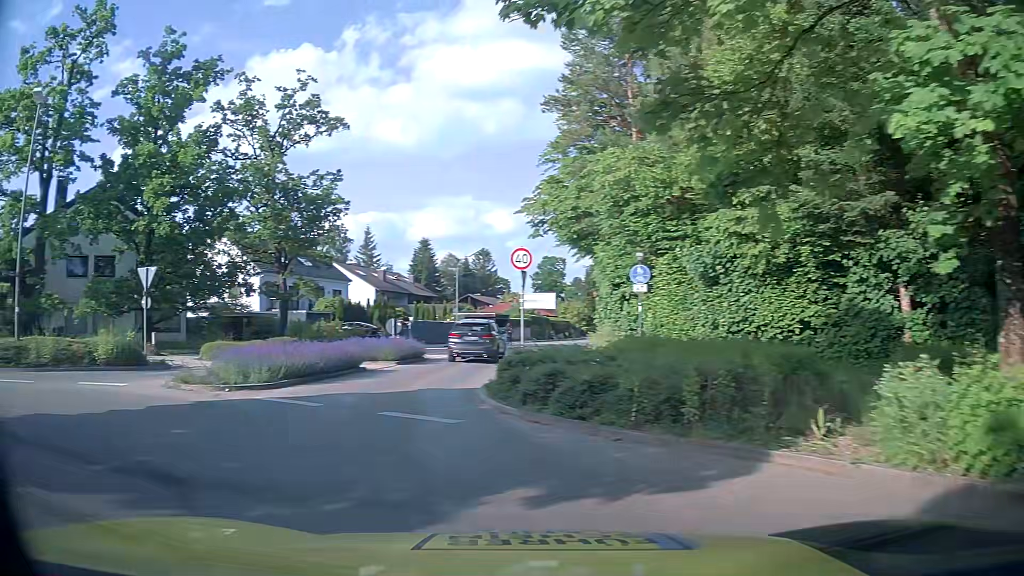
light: Day
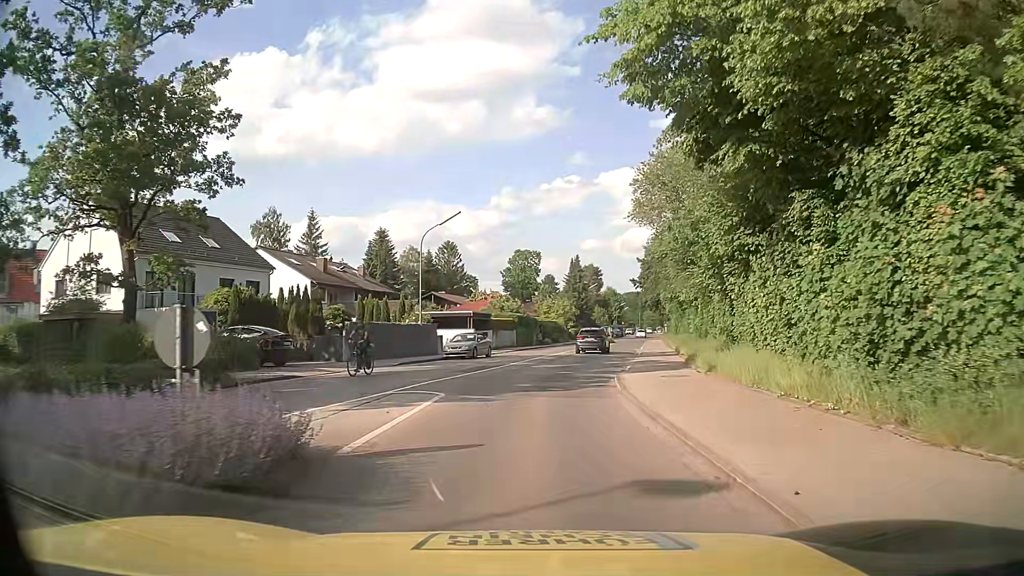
(-2.7, +20.0) m; +3°
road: tertiary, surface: asphalt
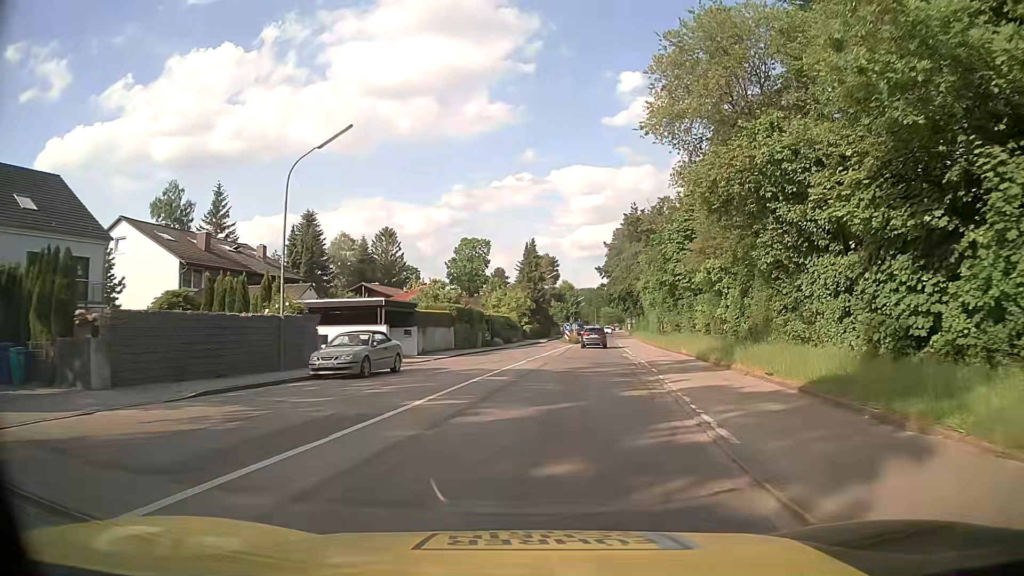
(+0.1, +16.7) m; +4°
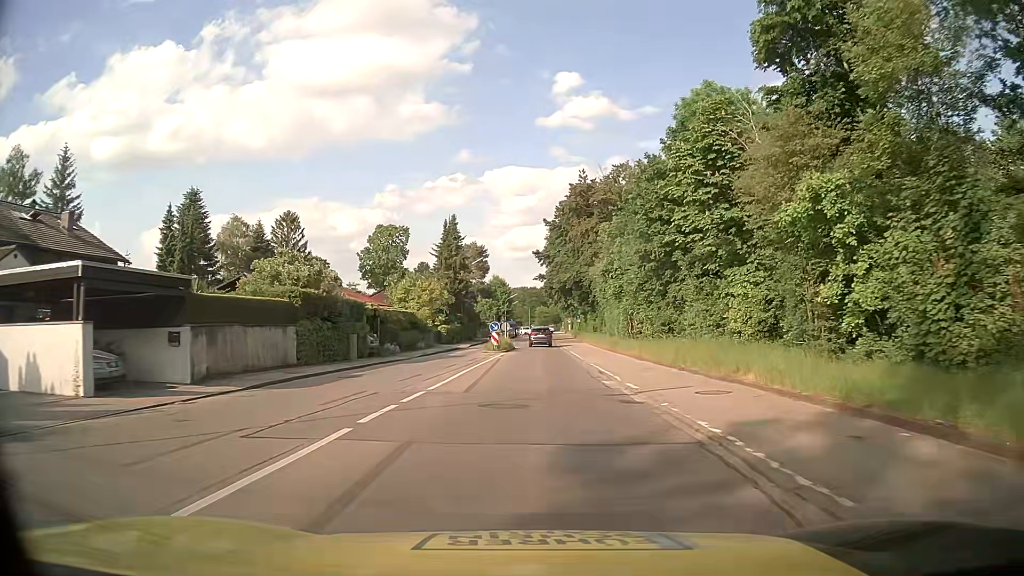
(+1.1, +19.4) m; +5°
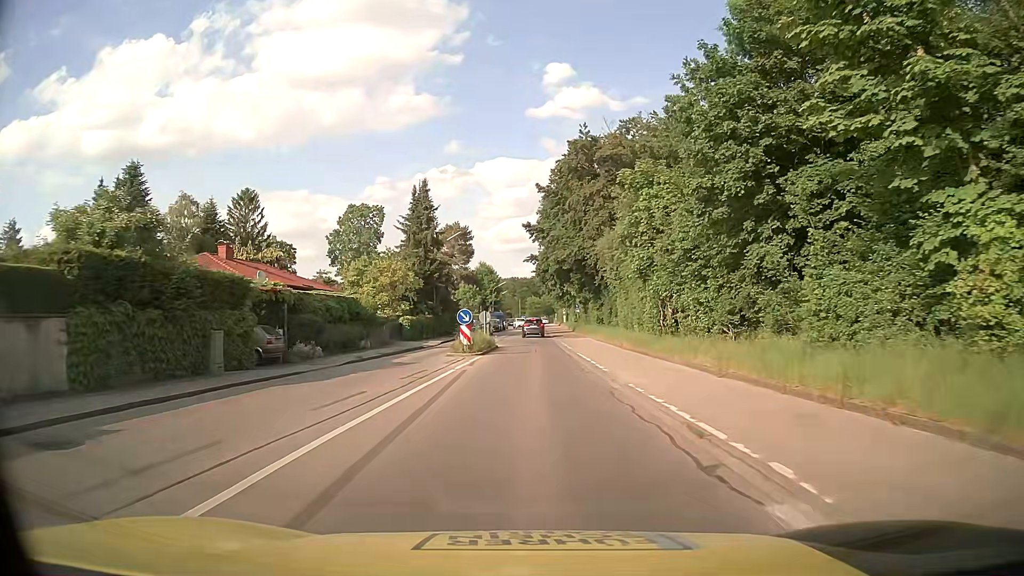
(+0.1, +13.7) m; +1°
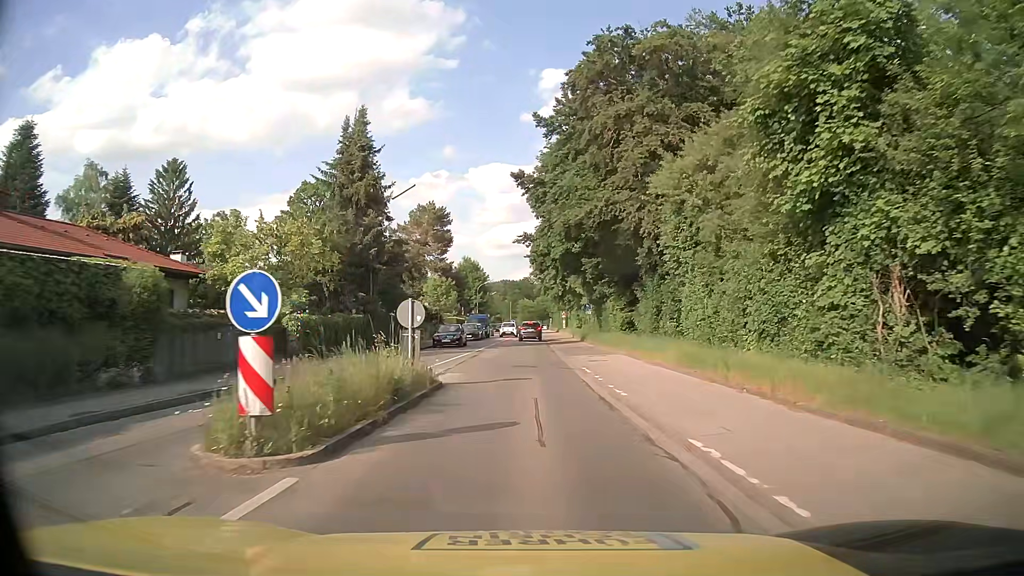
(-0.1, +20.7) m; 0°
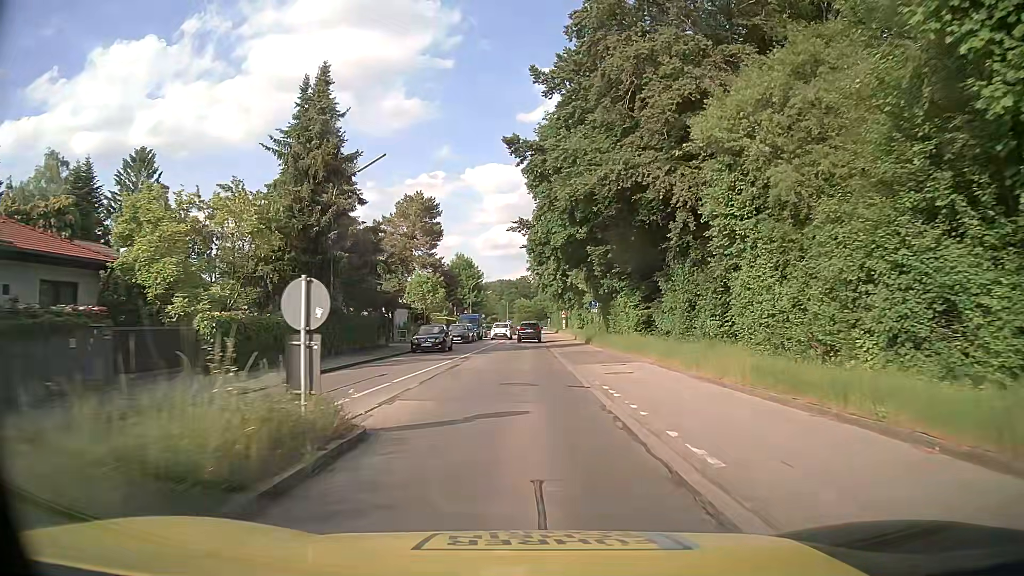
(+0.1, +6.7) m; +1°
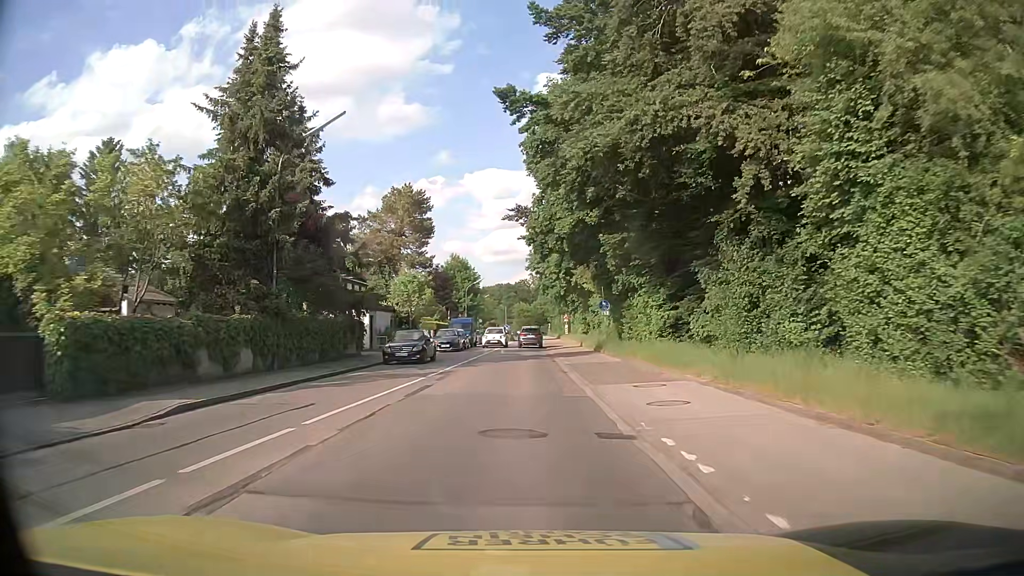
(0.0, +6.7) m; +1°
